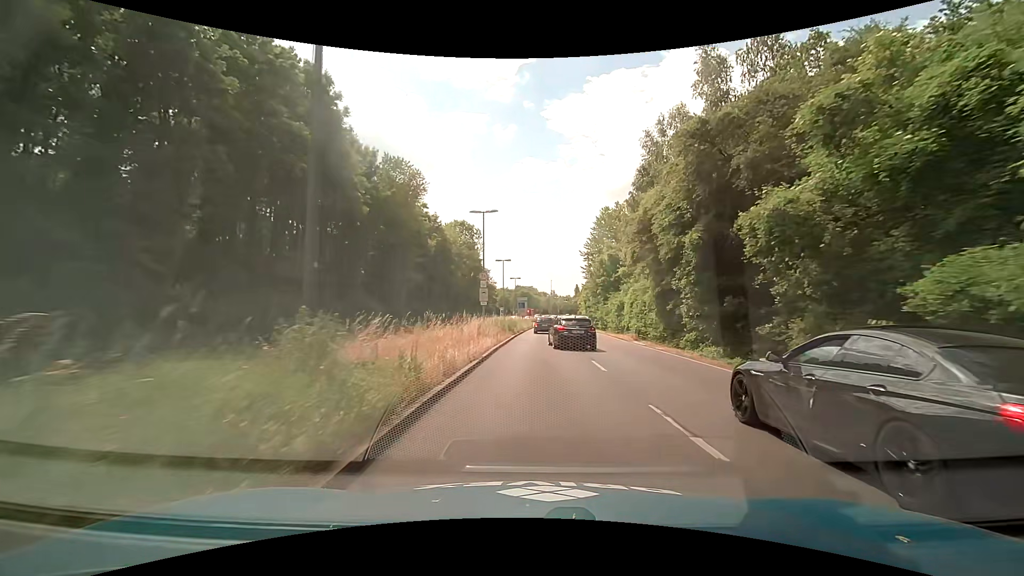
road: primary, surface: asphalt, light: Day
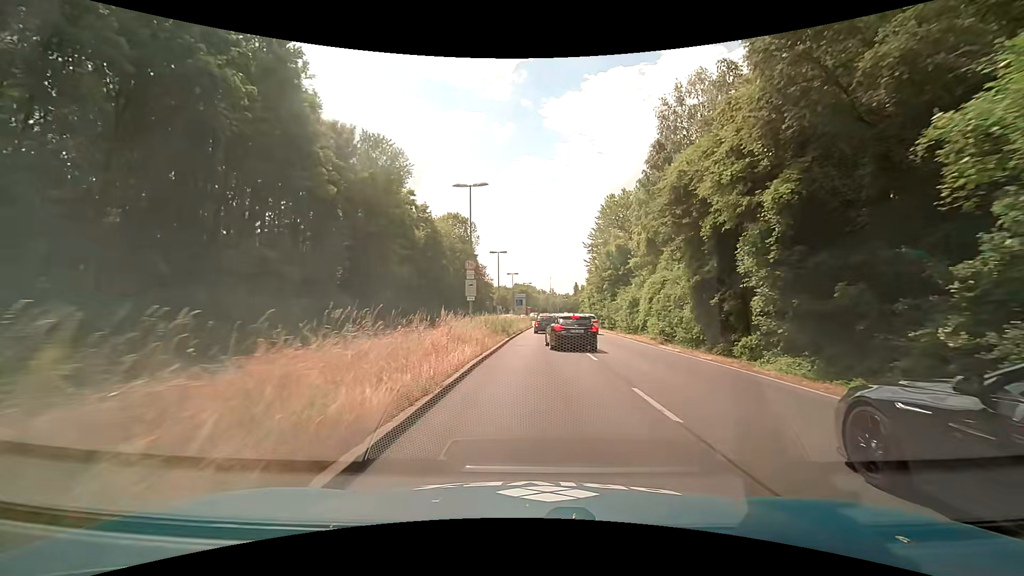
(0.0, +6.4) m; +1°
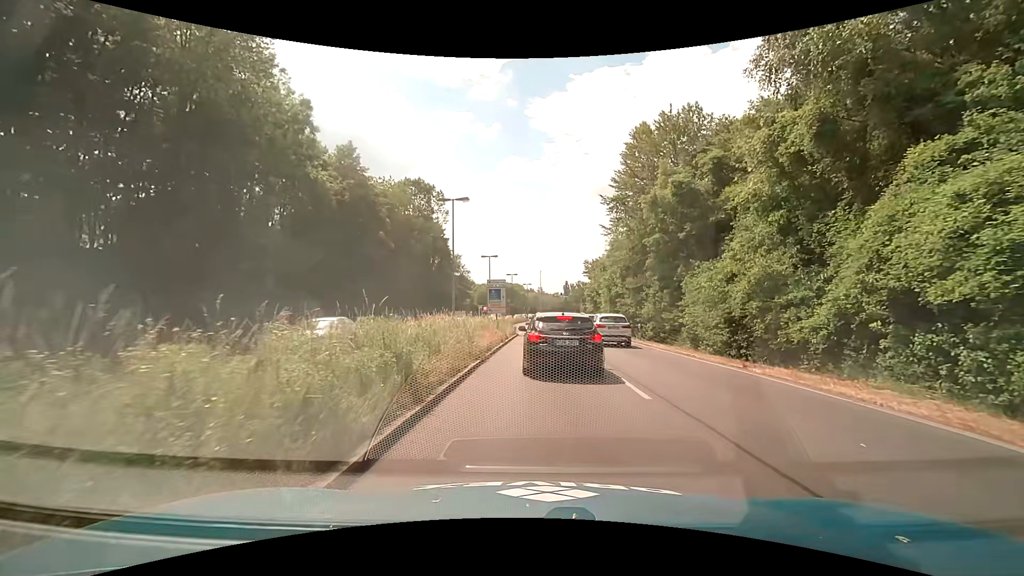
(0.0, +24.9) m; +1°
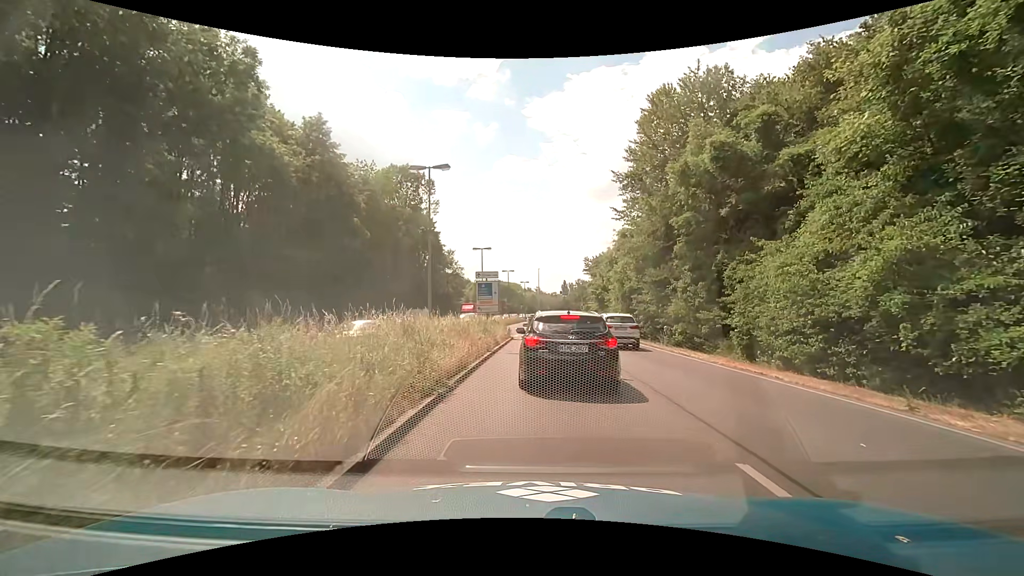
(0.0, +6.2) m; -1°
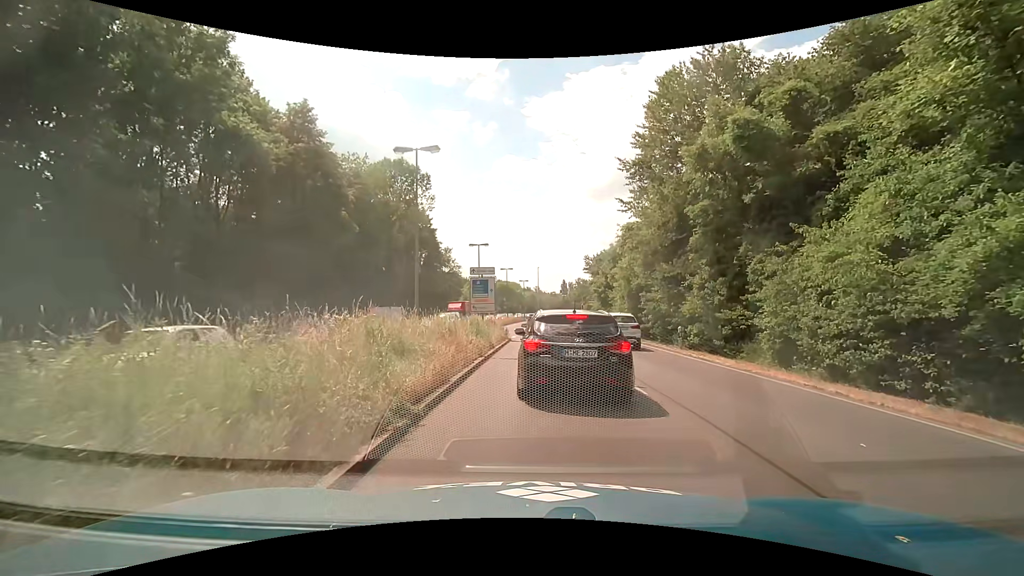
(+0.1, +2.4) m; +2°
